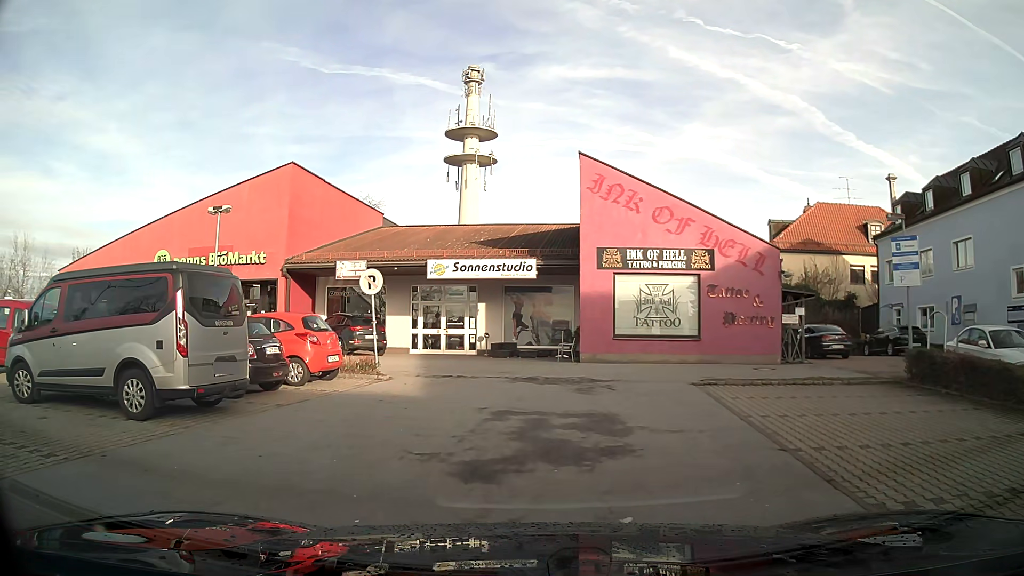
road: service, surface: asphalt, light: Day
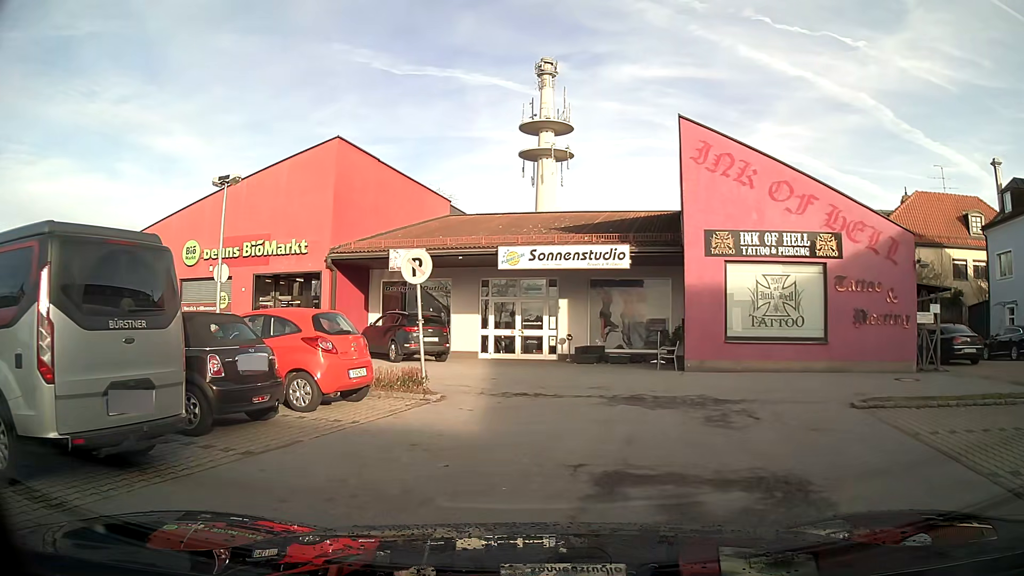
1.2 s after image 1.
(-0.2, +4.3) m; -5°
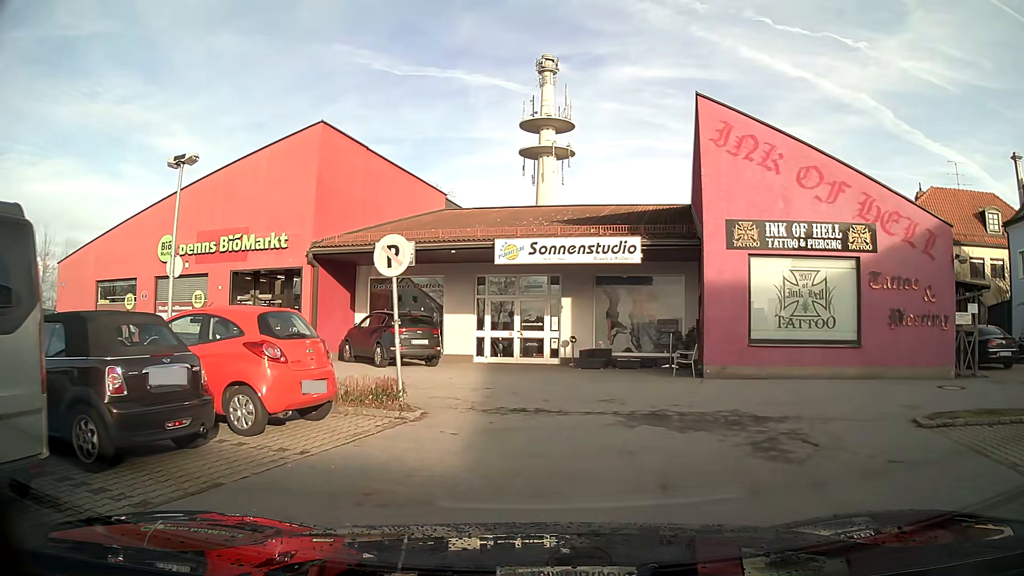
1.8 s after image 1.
(0.0, +2.1) m; +2°
